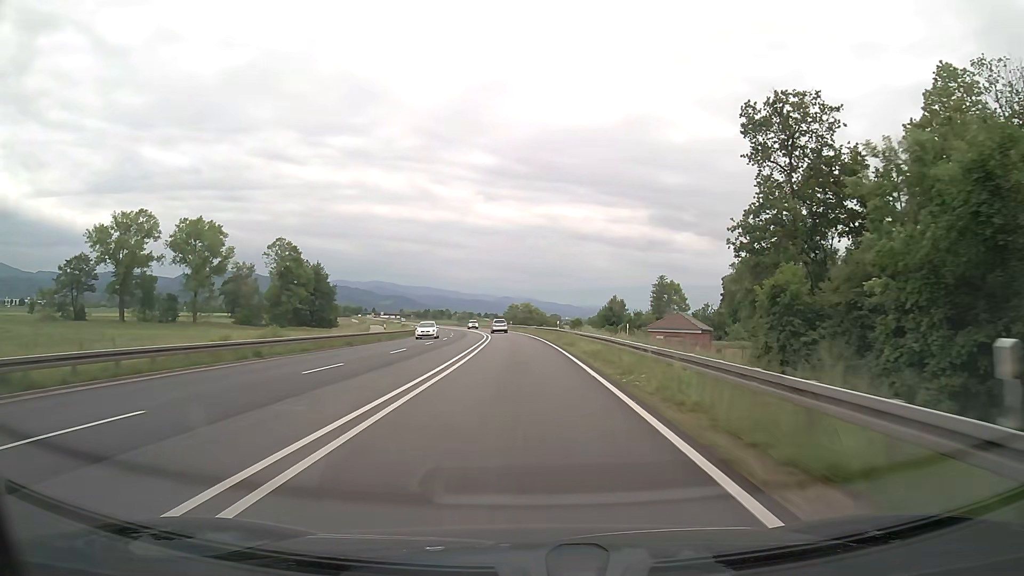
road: trunk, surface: asphalt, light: Day
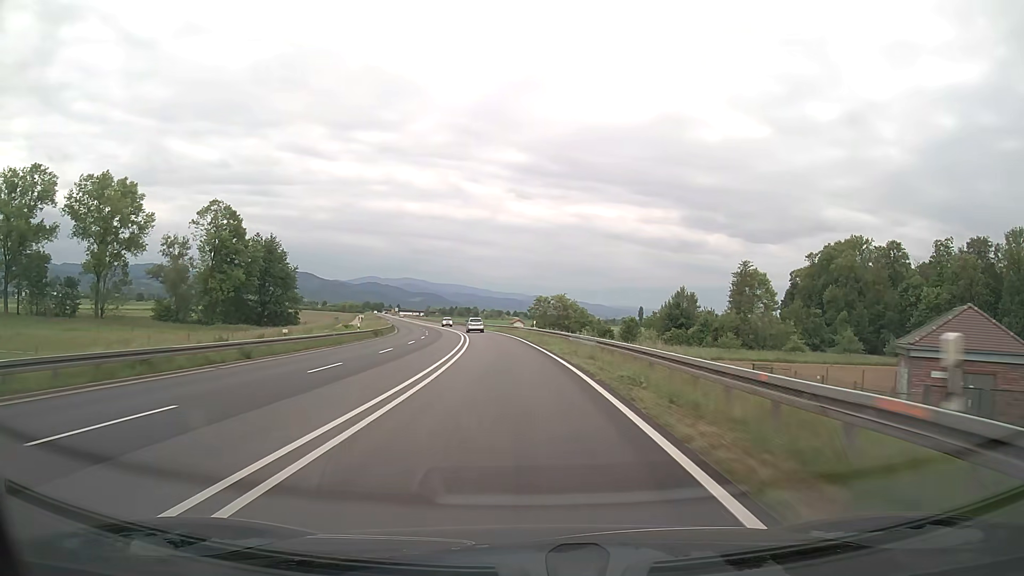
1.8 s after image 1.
(-0.7, +47.4) m; -2°
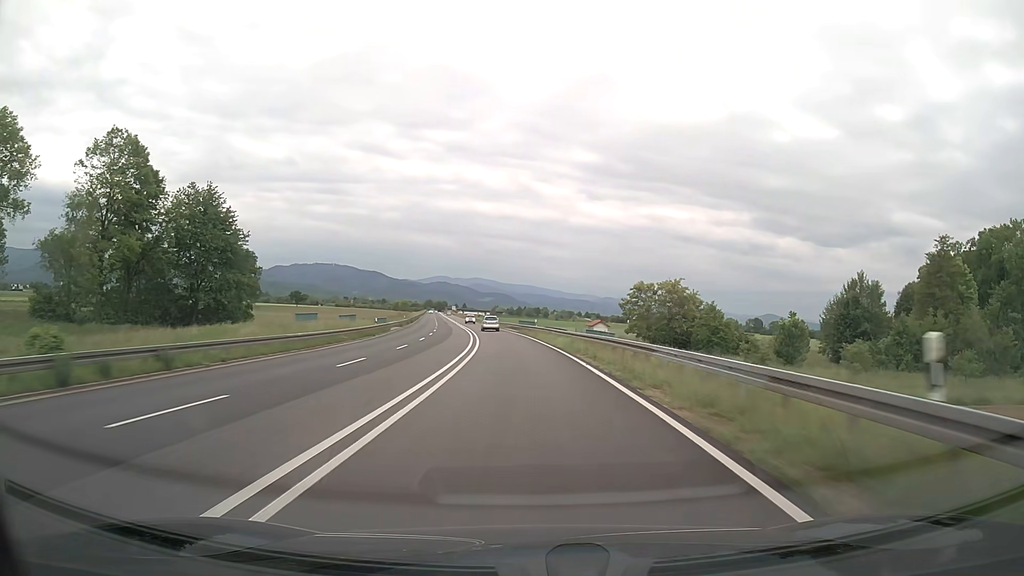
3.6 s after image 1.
(-2.4, +47.2) m; -6°
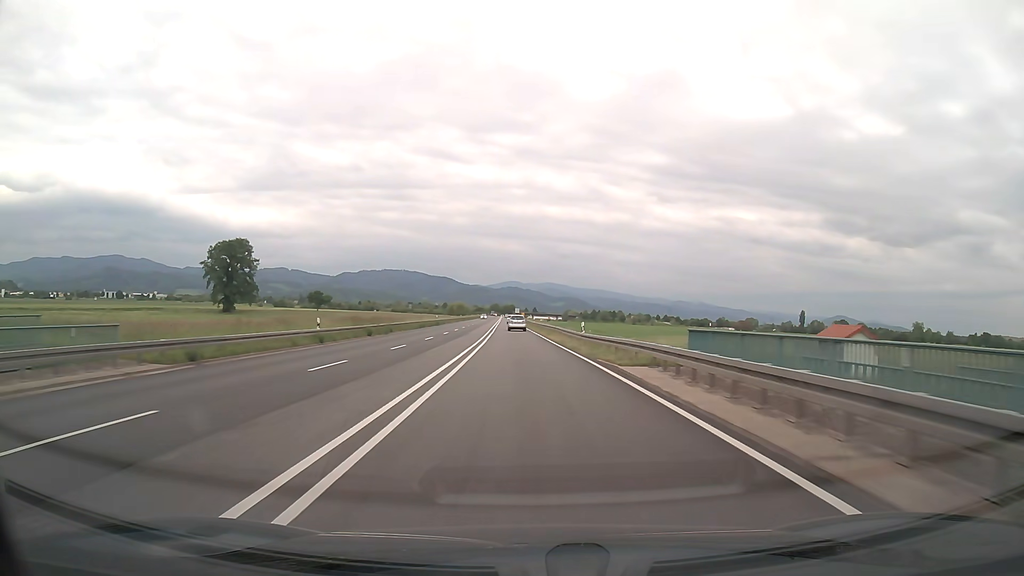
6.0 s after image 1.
(-3.6, +63.3) m; -6°
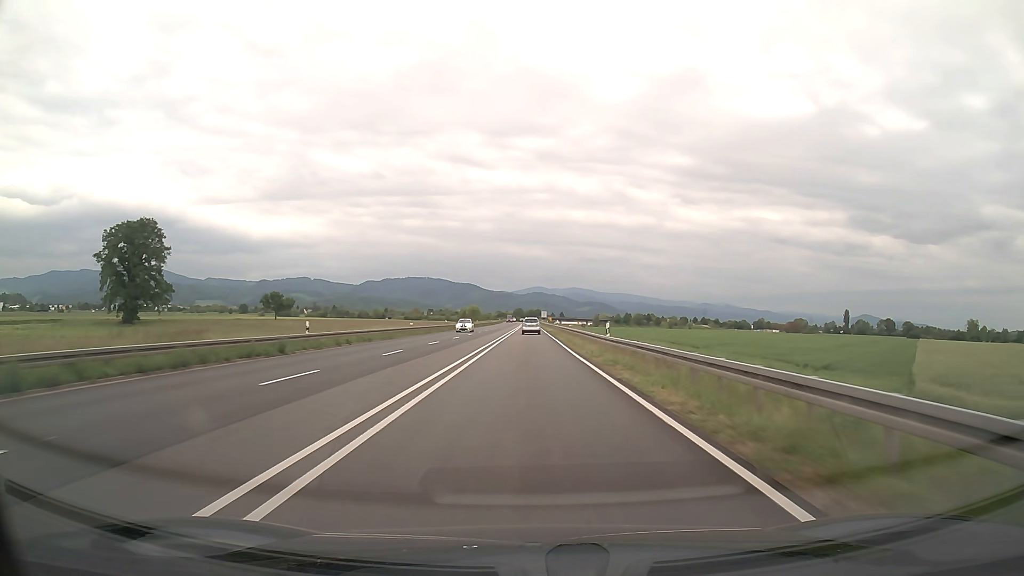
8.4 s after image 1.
(-1.7, +64.0) m; -2°
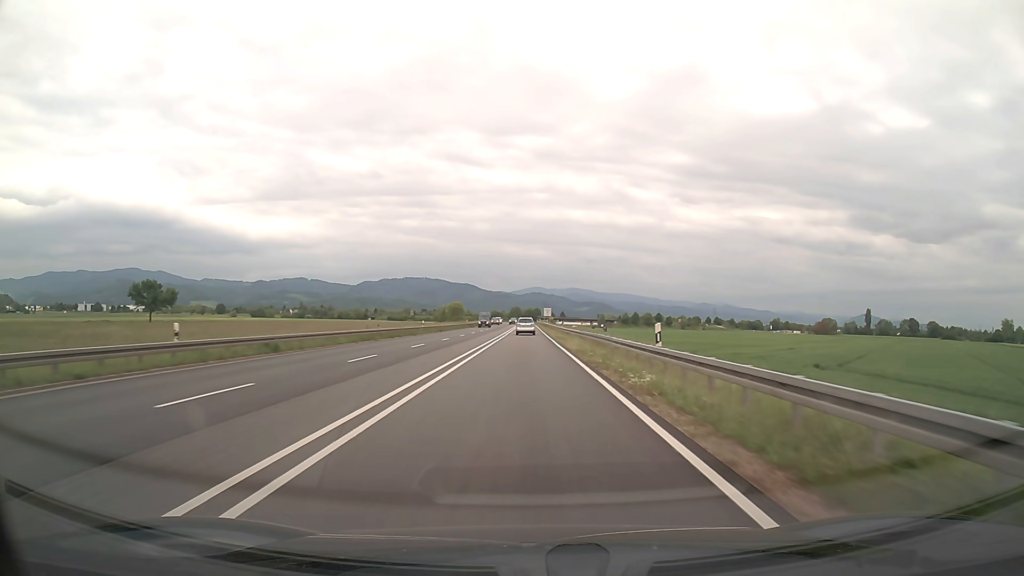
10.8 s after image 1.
(+0.2, +64.3) m; 0°
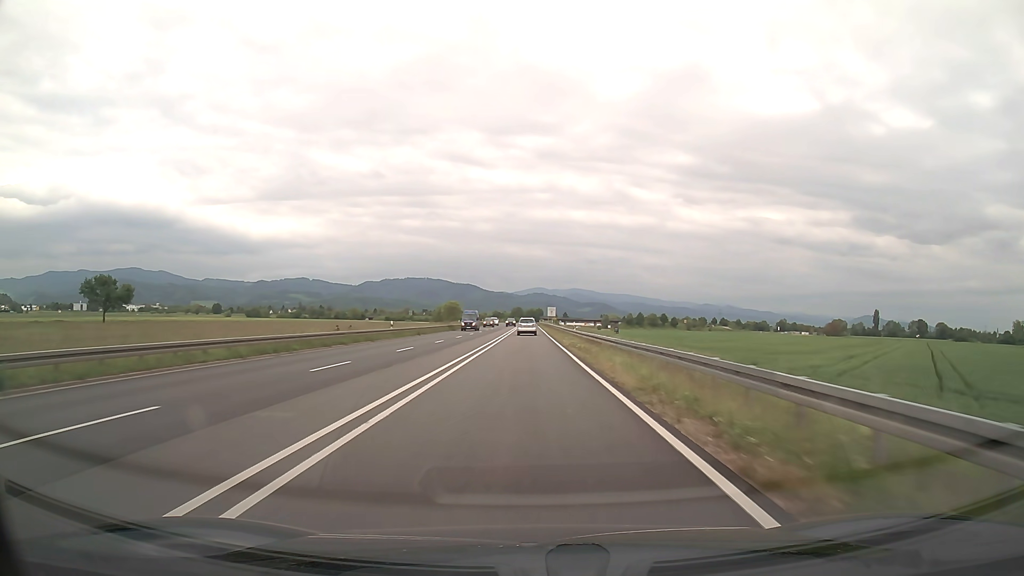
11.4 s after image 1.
(0.0, +16.1) m; 0°
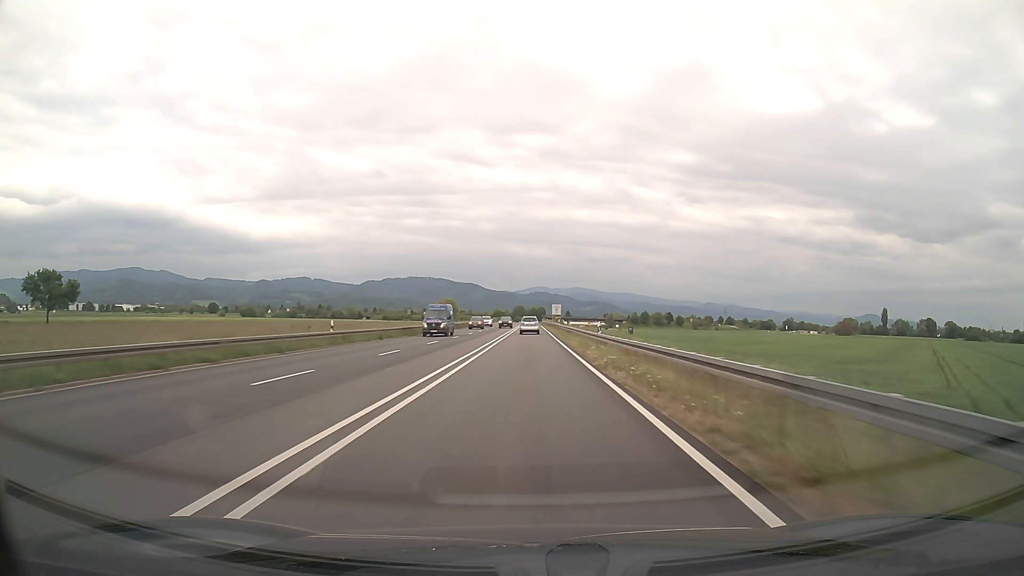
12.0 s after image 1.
(0.0, +16.1) m; 0°
(0, +10) (0, +20) (0, +30) (0, +40) (0, +50) (0, +60) (0, +70) (0, +80) (0, +90) (0, +100) m
